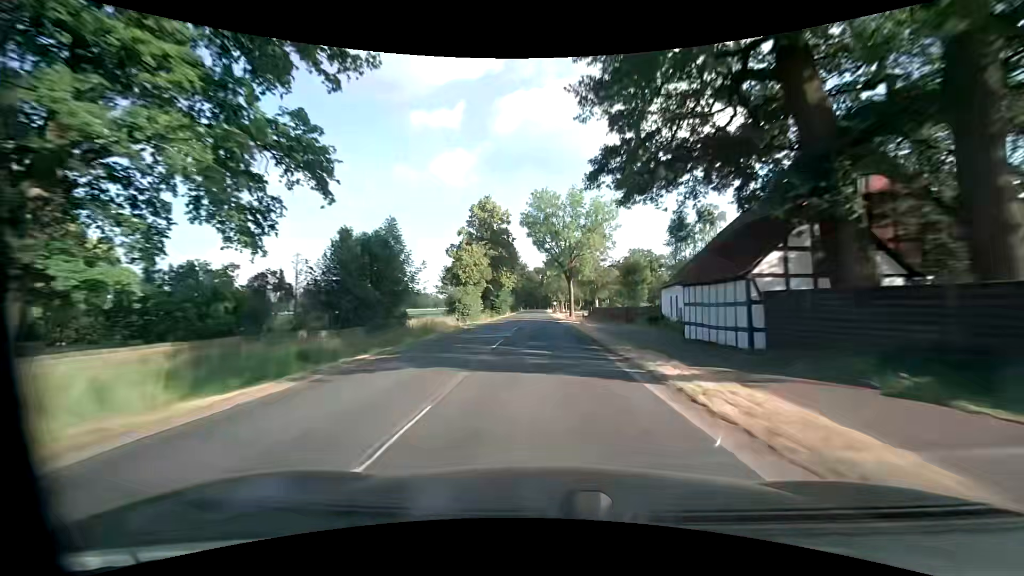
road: secondary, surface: asphalt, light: Day
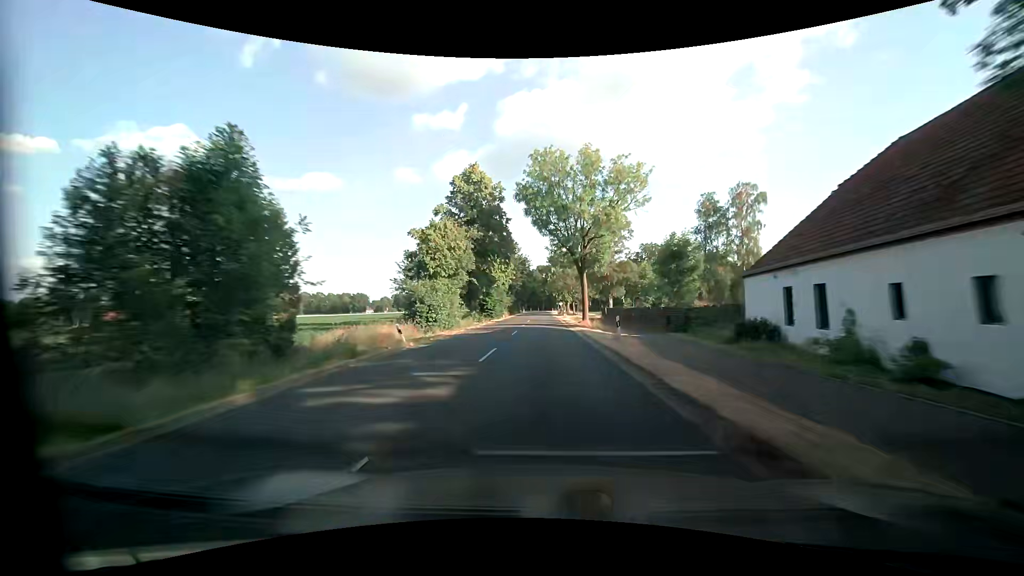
(-0.1, +15.6) m; 0°
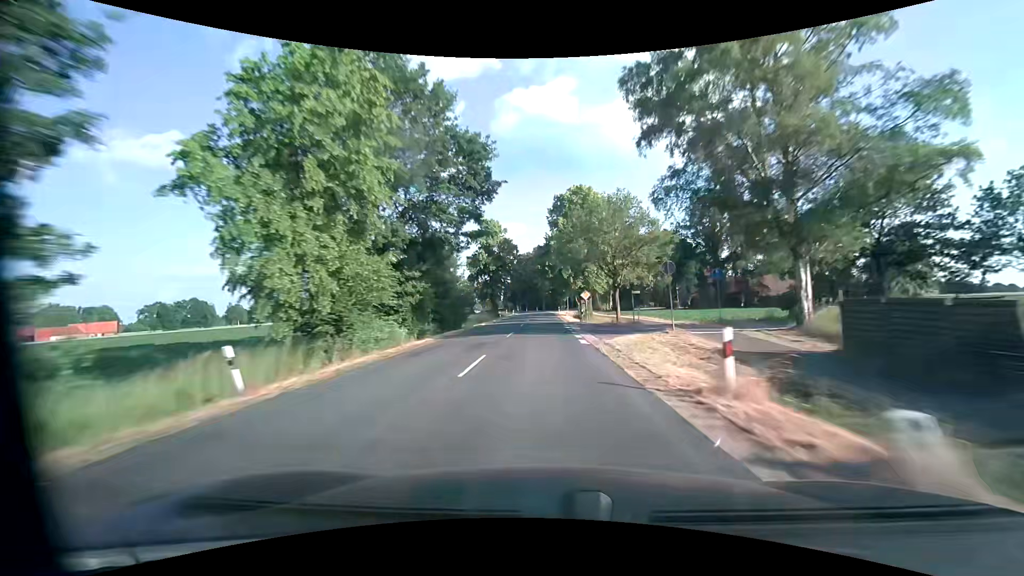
(-0.3, +62.7) m; 0°
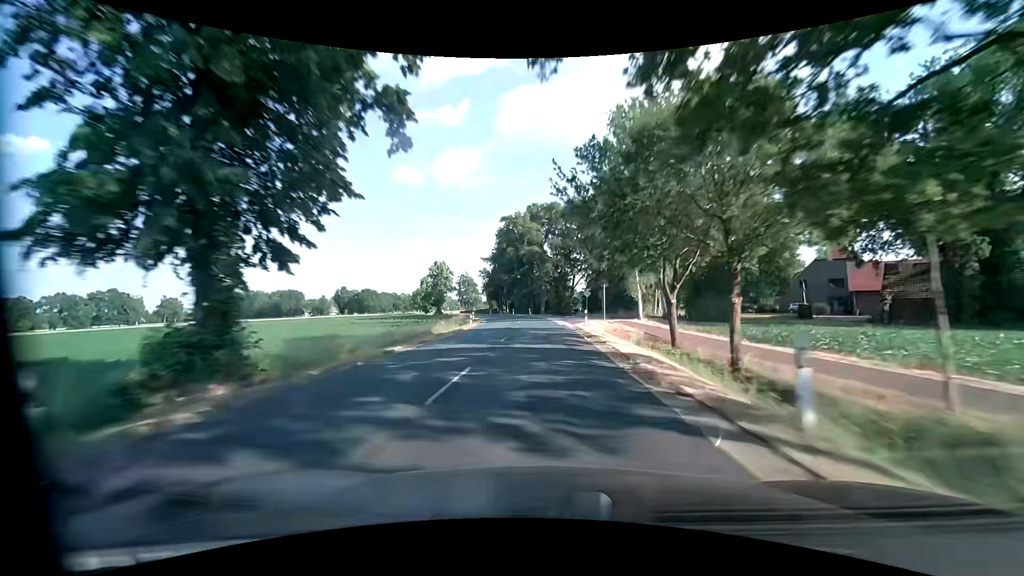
(-0.6, +62.9) m; 0°
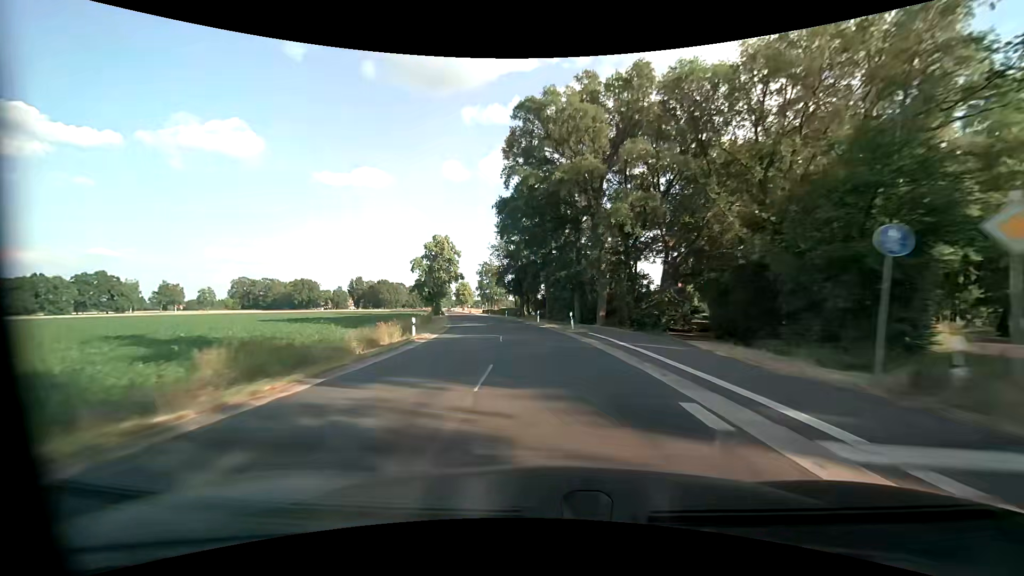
(-1.2, +47.3) m; -4°
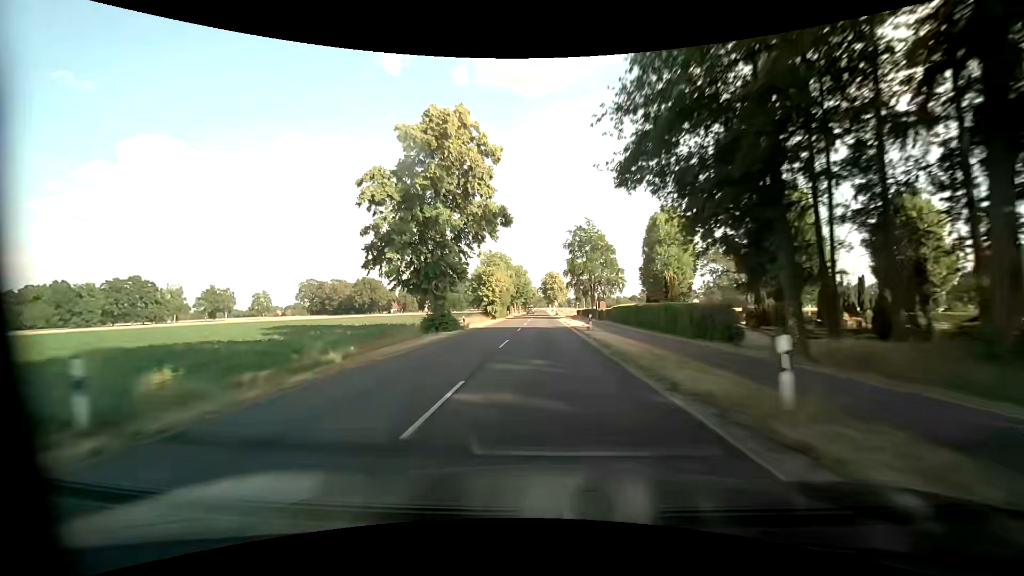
(-7.6, +62.5) m; -12°
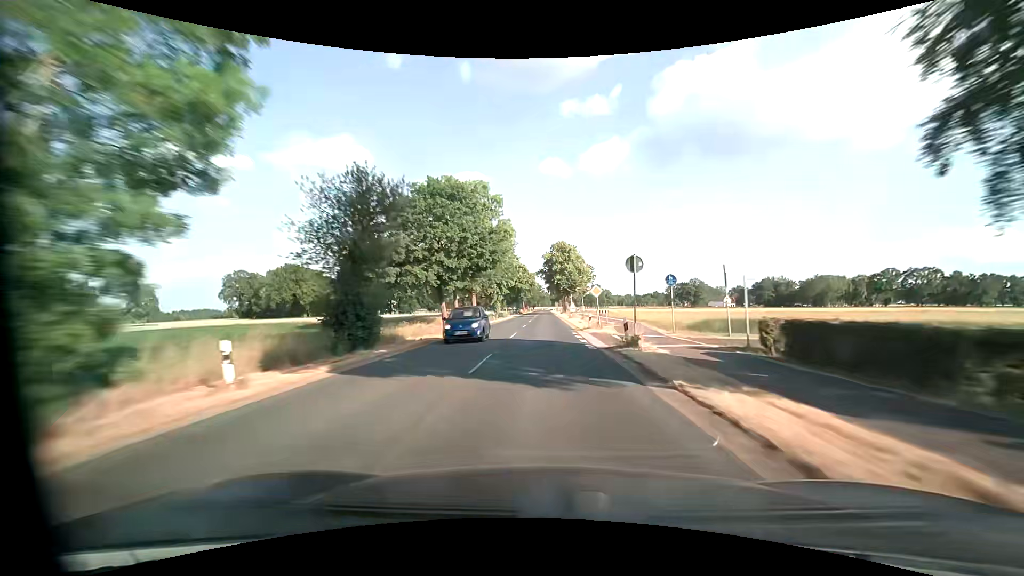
(-1.0, +79.1) m; -1°
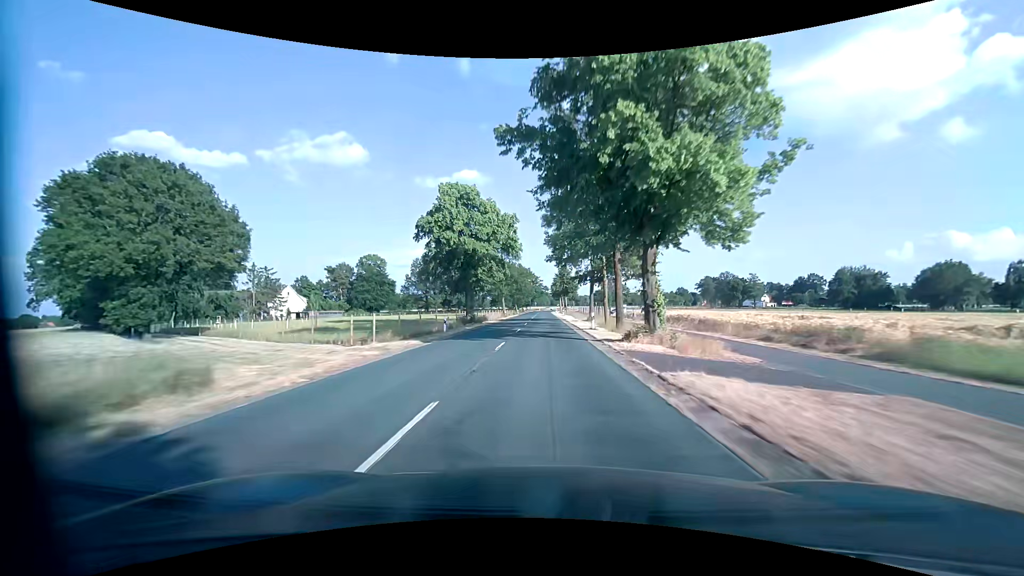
(+0.1, +79.2) m; 0°
(0, +10) (0, +20) (0, +30) (0, +40) (0, +50) (0, +60) (0, +70) (0, +80) (0, +90) (-1, +100) m
